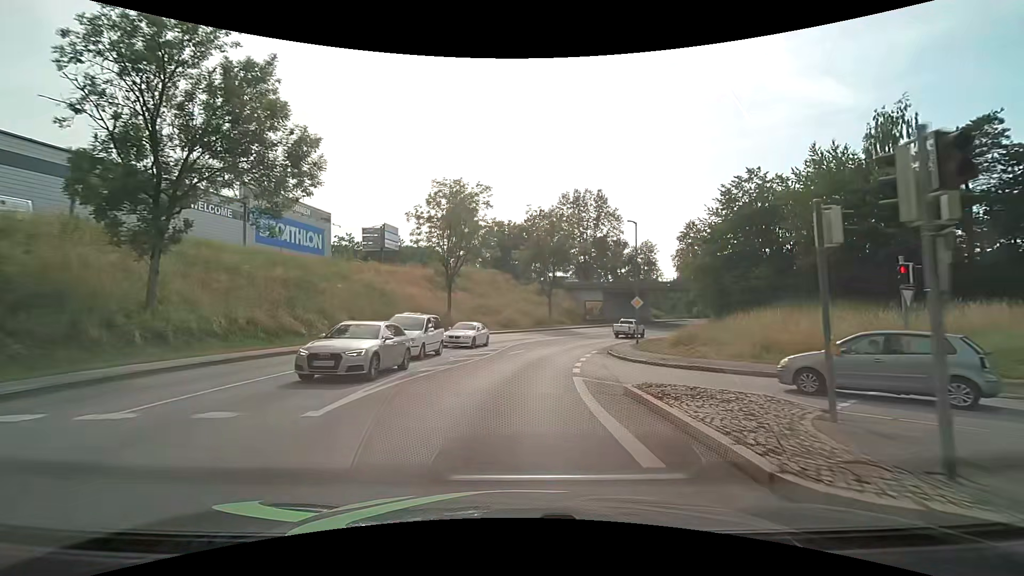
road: tertiary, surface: asphalt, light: Day
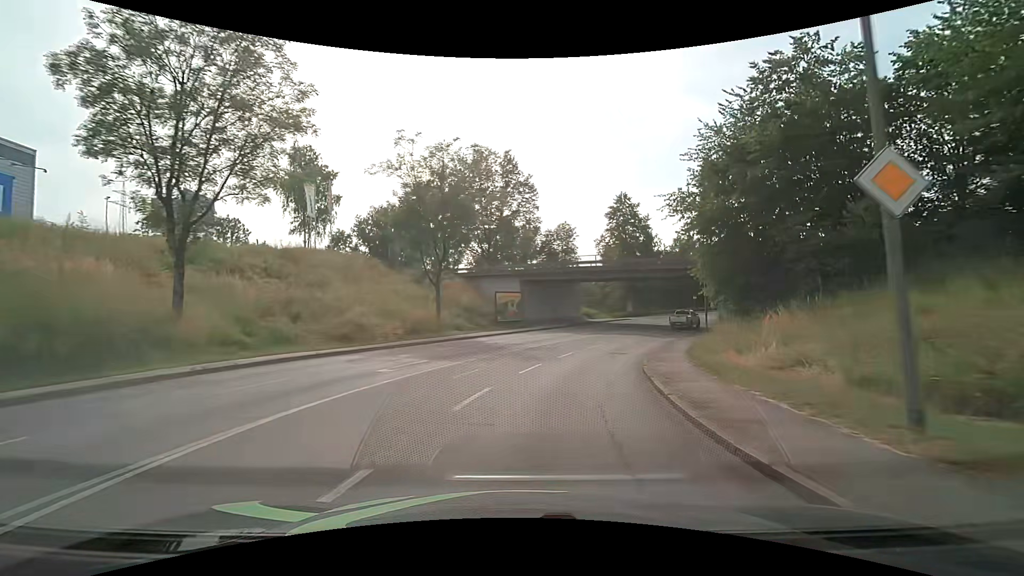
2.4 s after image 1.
(+1.9, +27.6) m; +11°
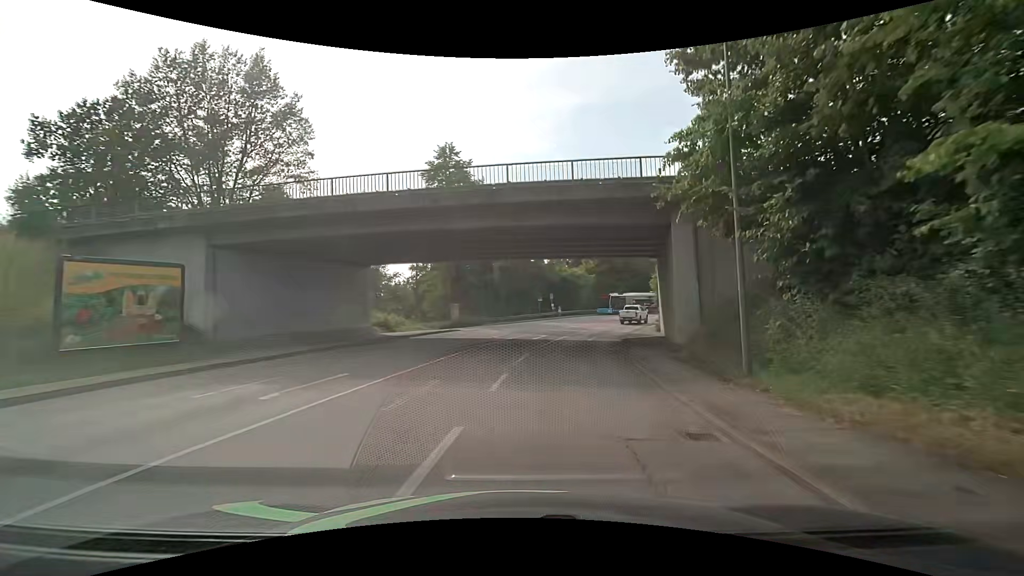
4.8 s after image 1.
(+5.0, +27.4) m; +20°
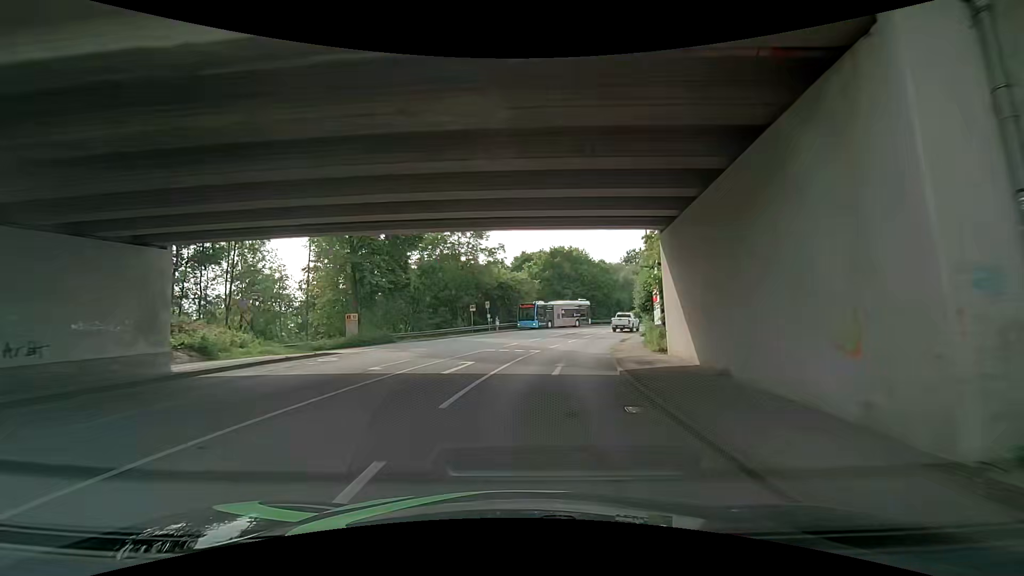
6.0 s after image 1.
(+1.1, +13.2) m; +7°
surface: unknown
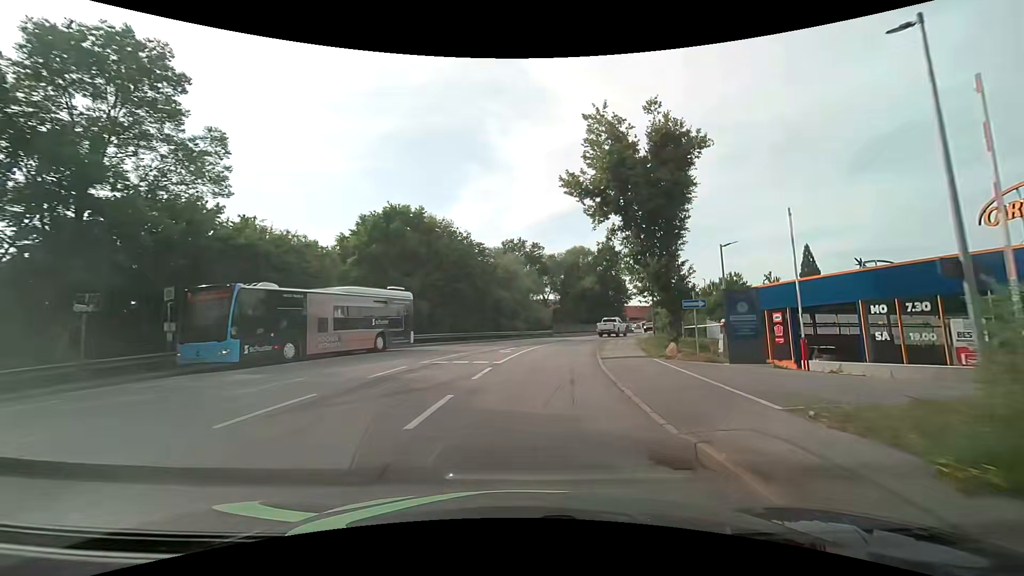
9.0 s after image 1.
(+2.9, +31.2) m; +17°
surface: asphalt
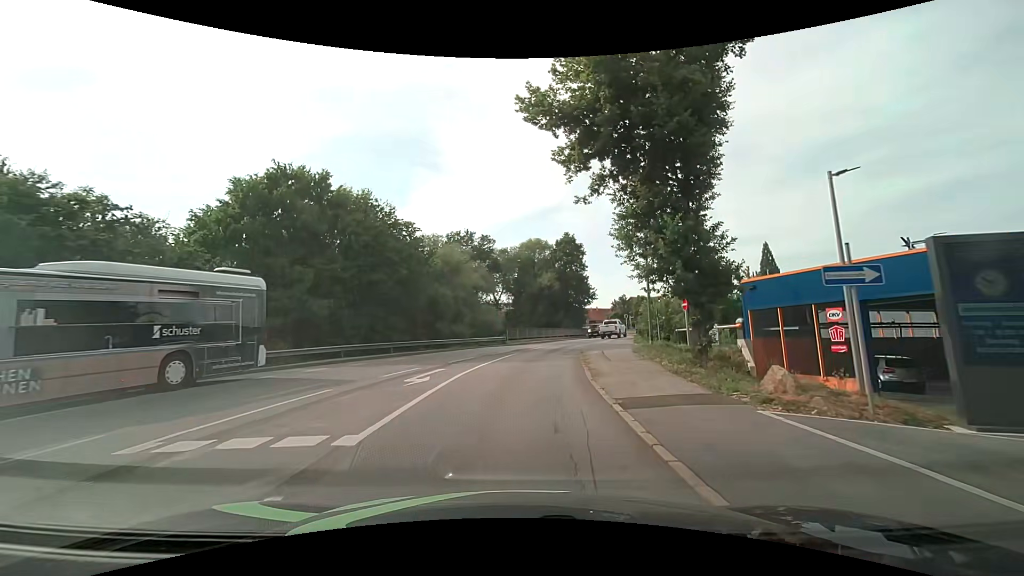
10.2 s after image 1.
(+0.5, +10.9) m; +5°
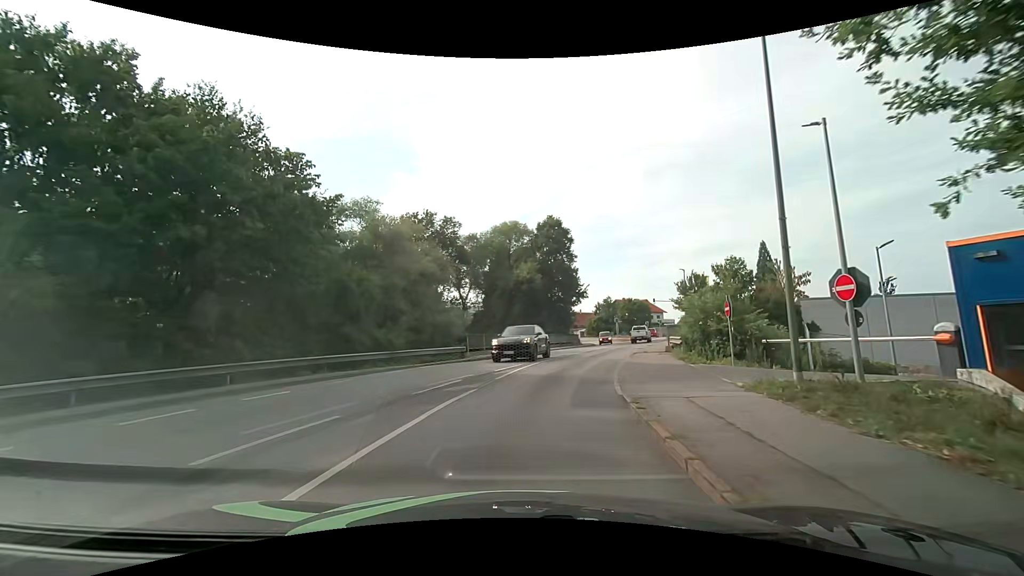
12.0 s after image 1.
(+0.5, +14.3) m; +3°
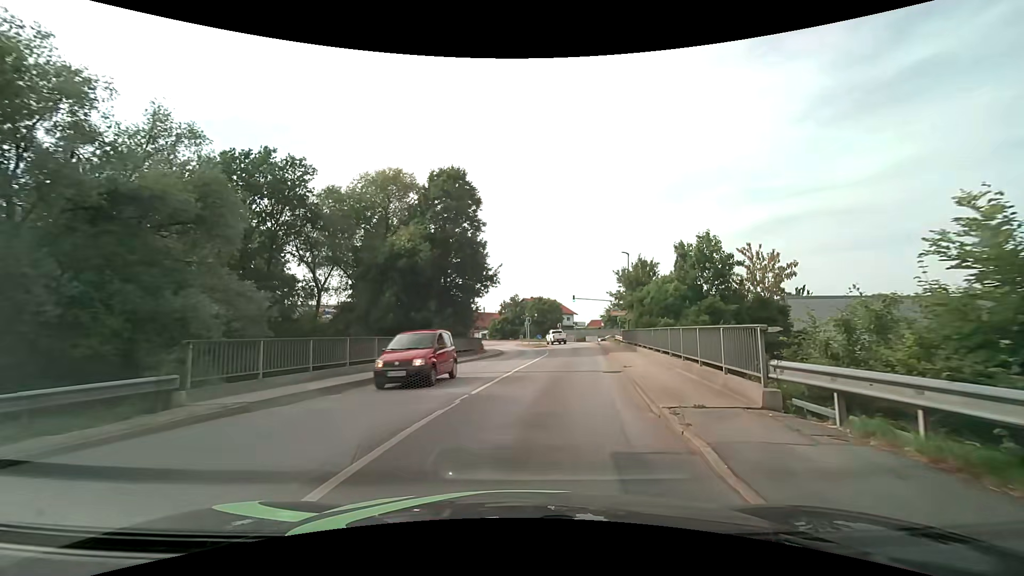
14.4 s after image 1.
(+1.5, +17.3) m; +12°
(0, +10) (+1, +20) (+3, +30) (+4, +40) (+4, +50) (+5, +60) (+4, +70) (+1, +79) (-3, +89) (-7, +97) m
